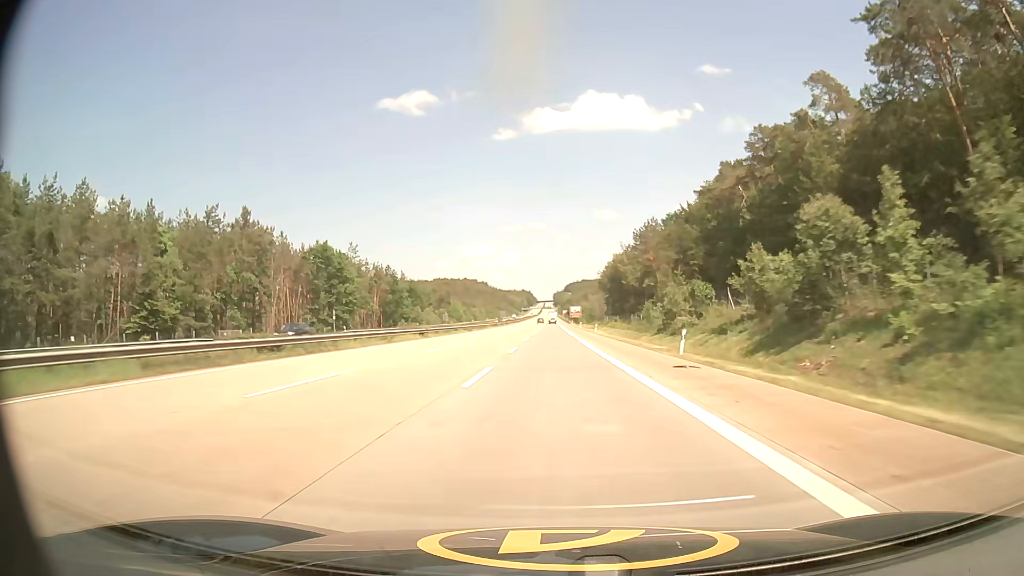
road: motorway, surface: asphalt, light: Day
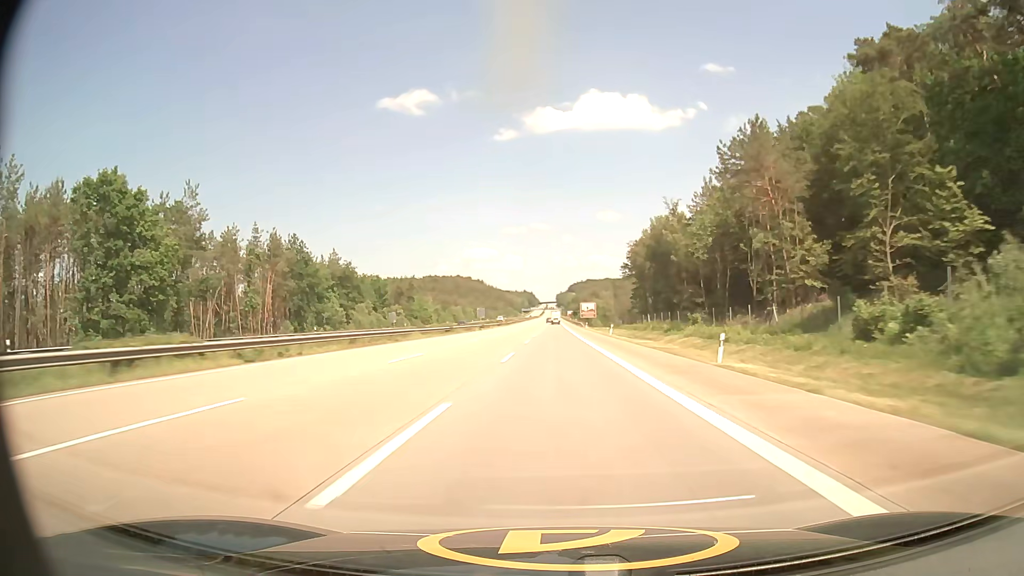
(-0.3, +61.6) m; 0°
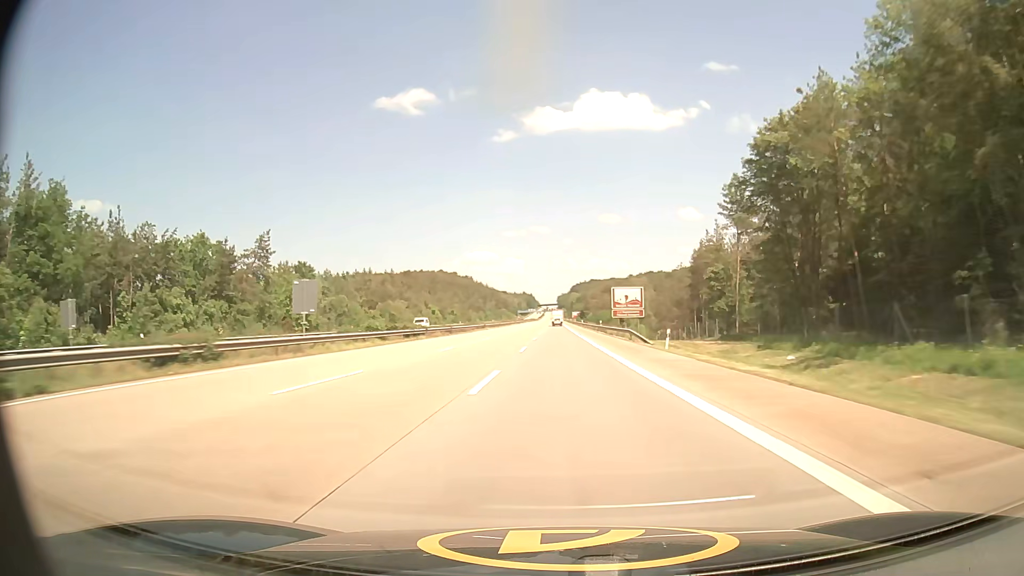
(-0.1, +82.8) m; 0°
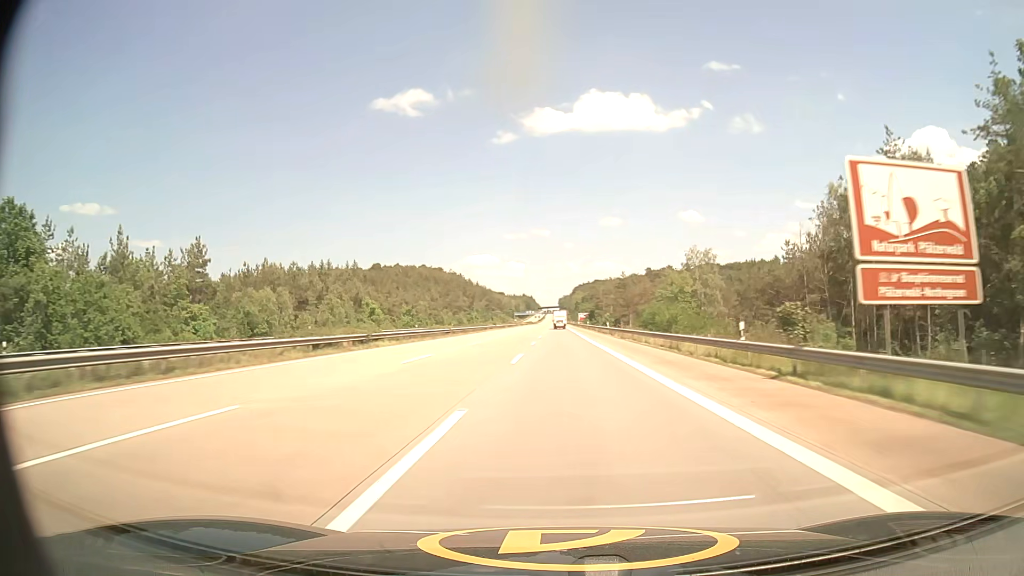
(+0.1, +63.0) m; 0°
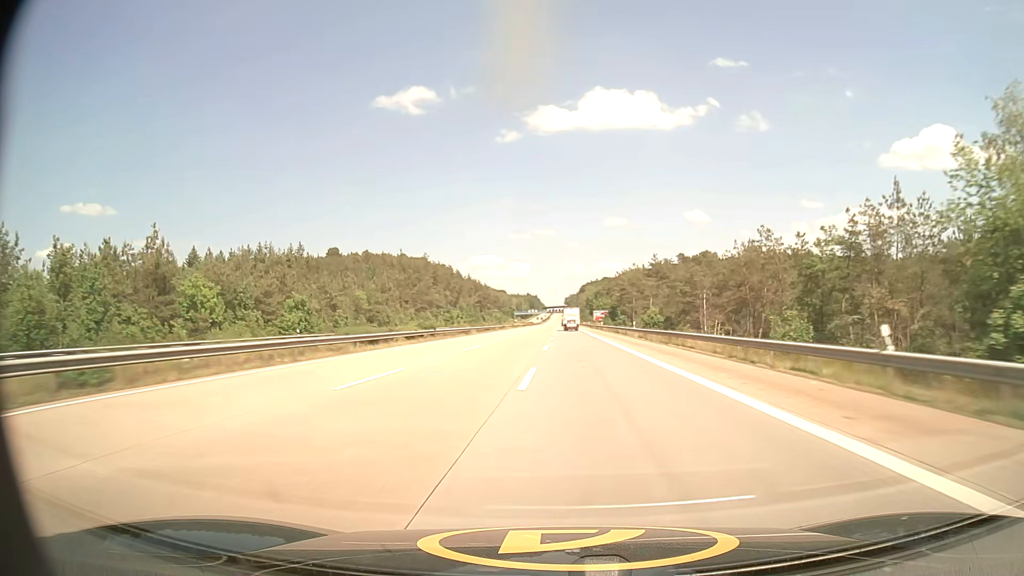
(-0.4, +63.7) m; -1°
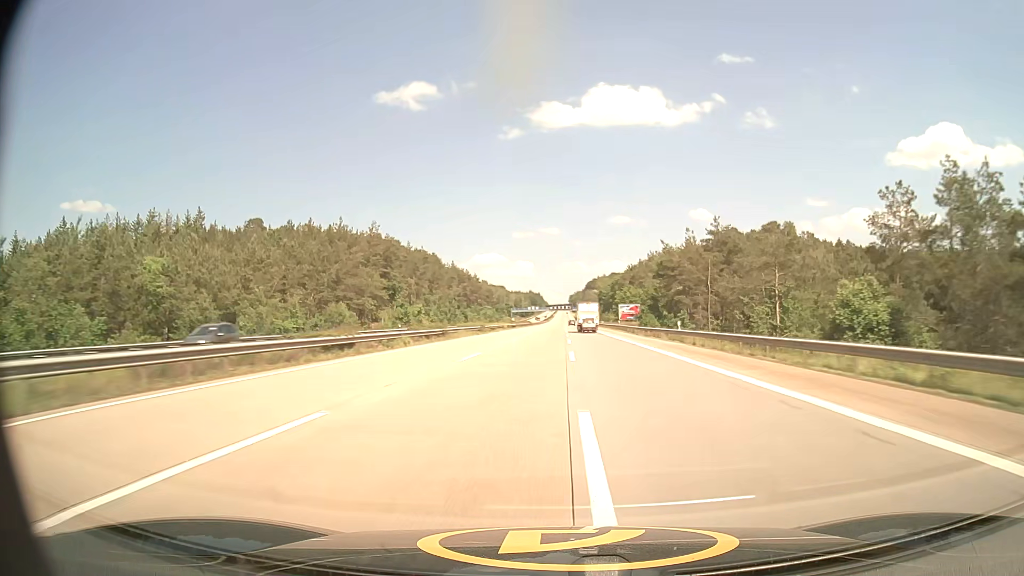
(-0.2, +63.8) m; 0°
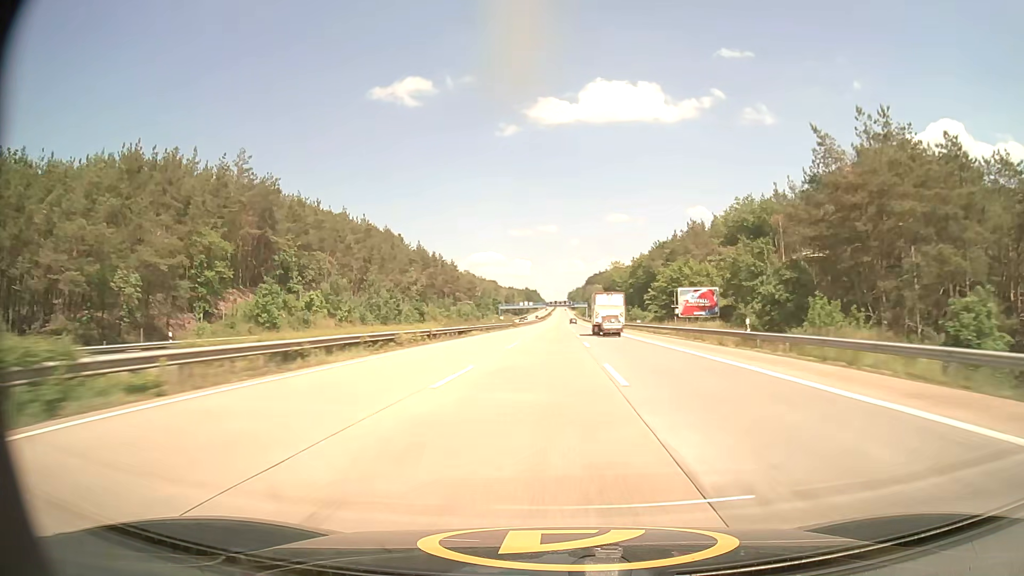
(+0.2, +63.4) m; 0°
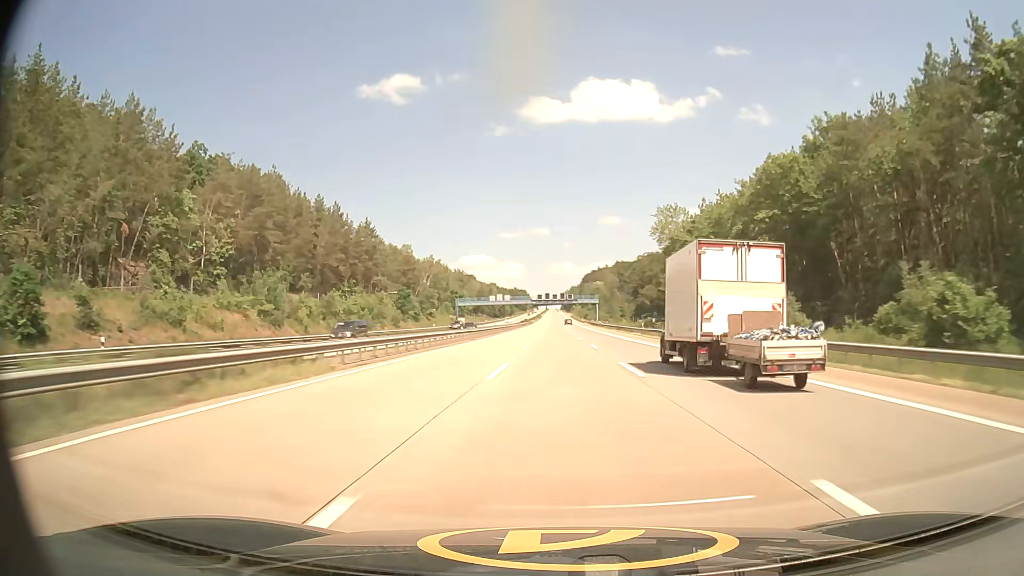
(+0.5, +104.8) m; +1°
(0, +10) (0, +20) (0, +30) (0, +40) (0, +50) (0, +60) (0, +70) (0, +80) (0, +90) (0, +100) m
